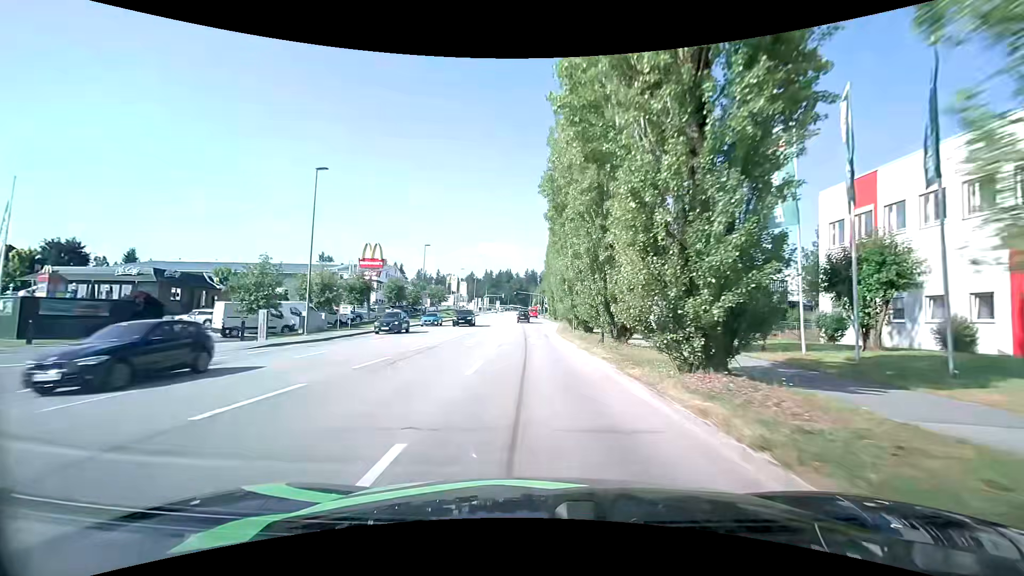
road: tertiary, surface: asphalt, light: Day
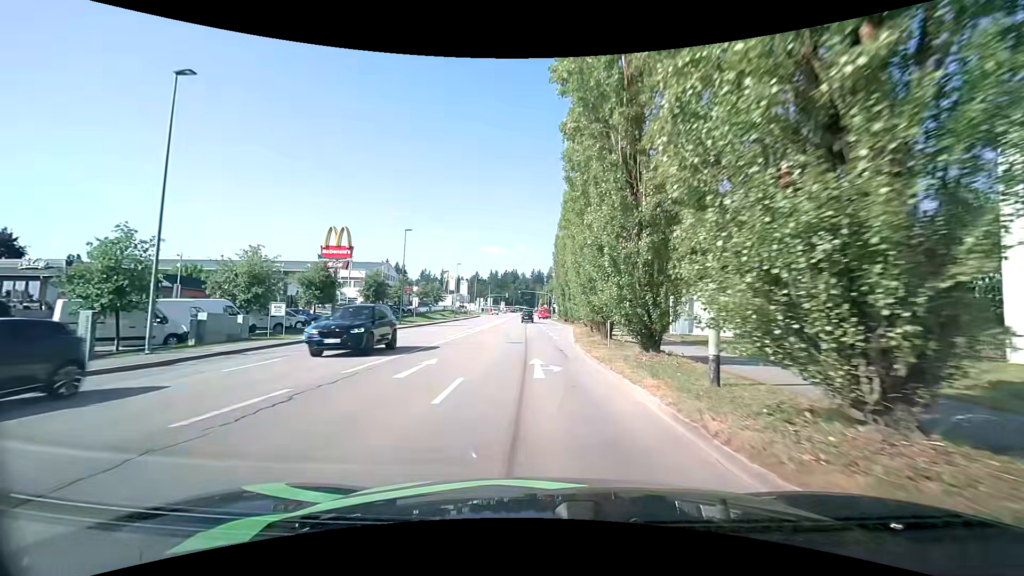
(-0.2, +12.7) m; -1°
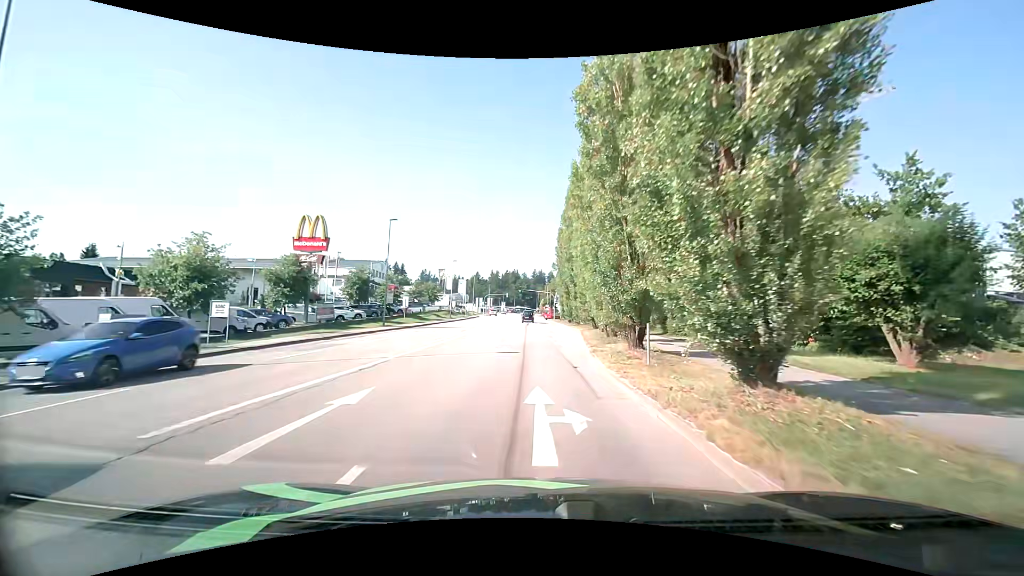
(0.0, +6.1) m; 0°
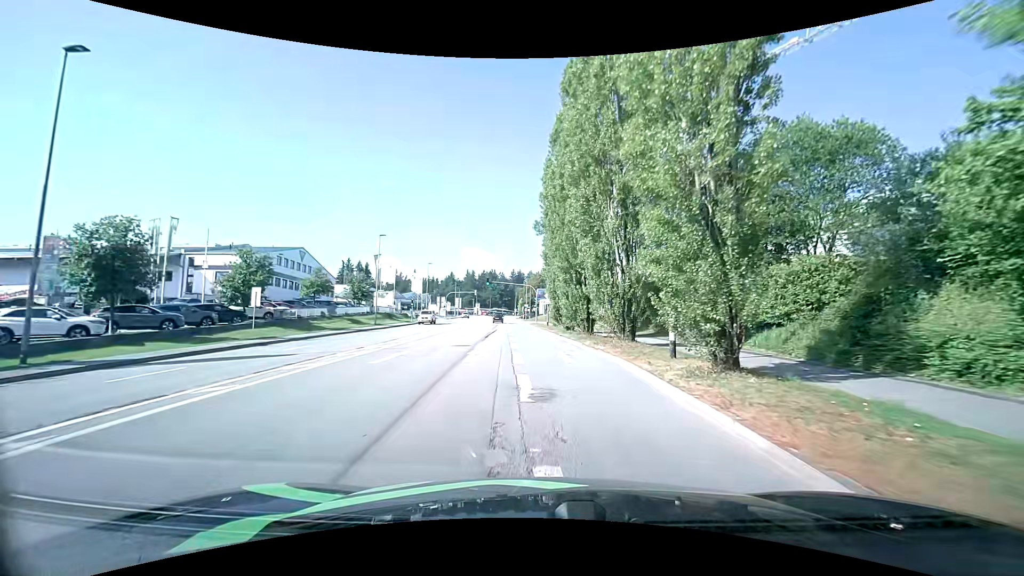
(+0.6, +31.2) m; +3°
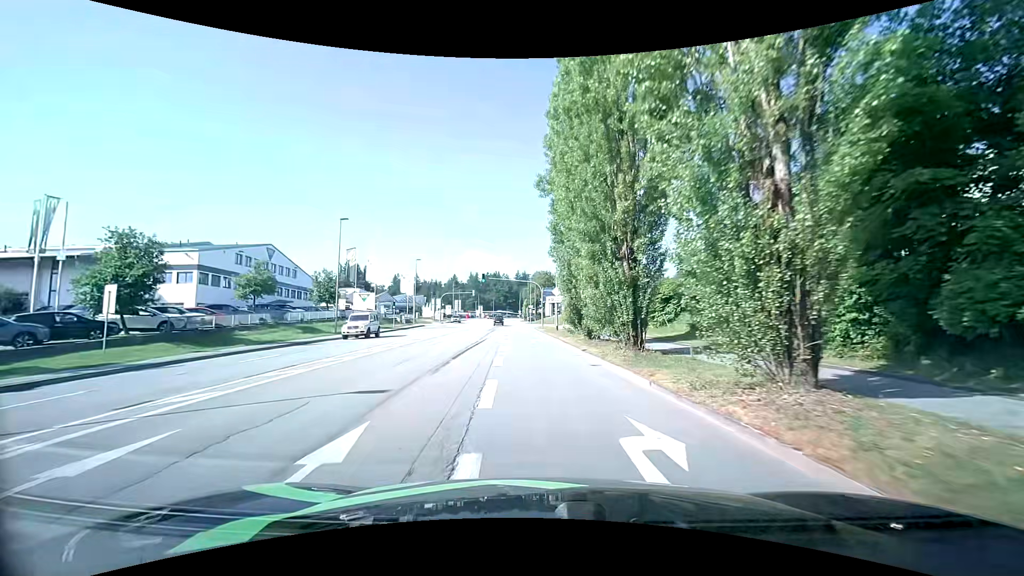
(-0.1, +12.5) m; -1°
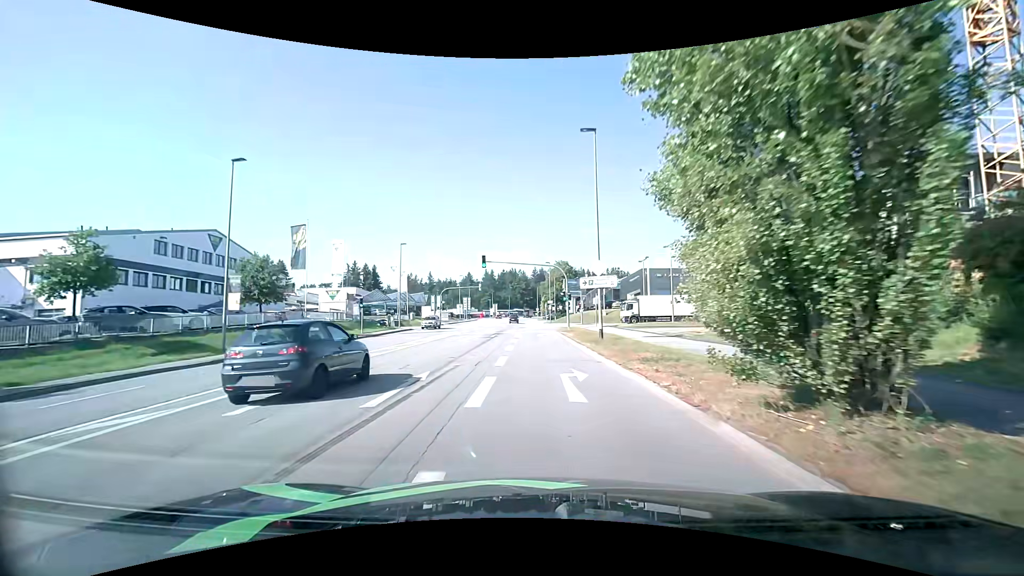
(-0.6, +18.4) m; -3°
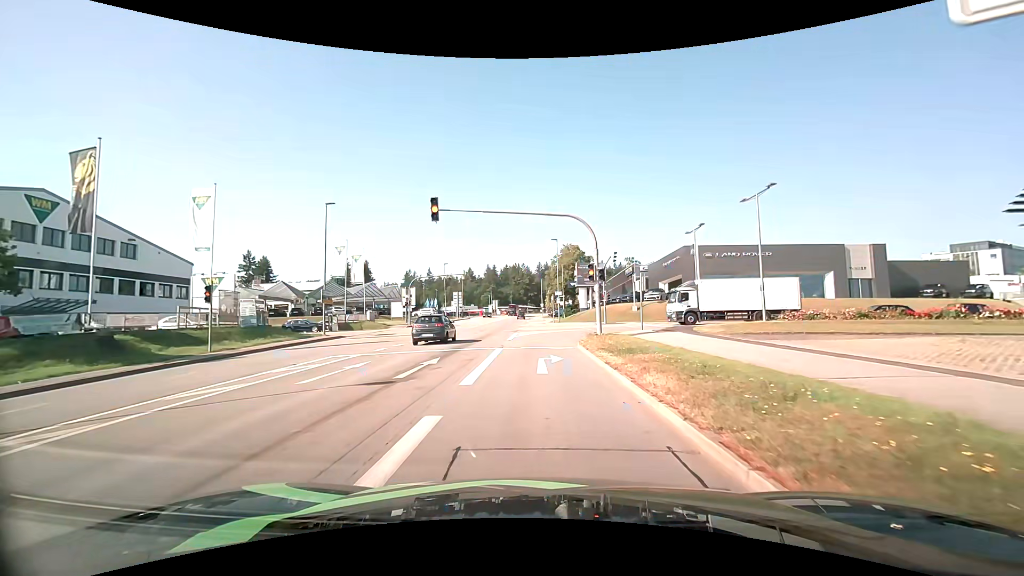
(+0.2, +21.8) m; -1°
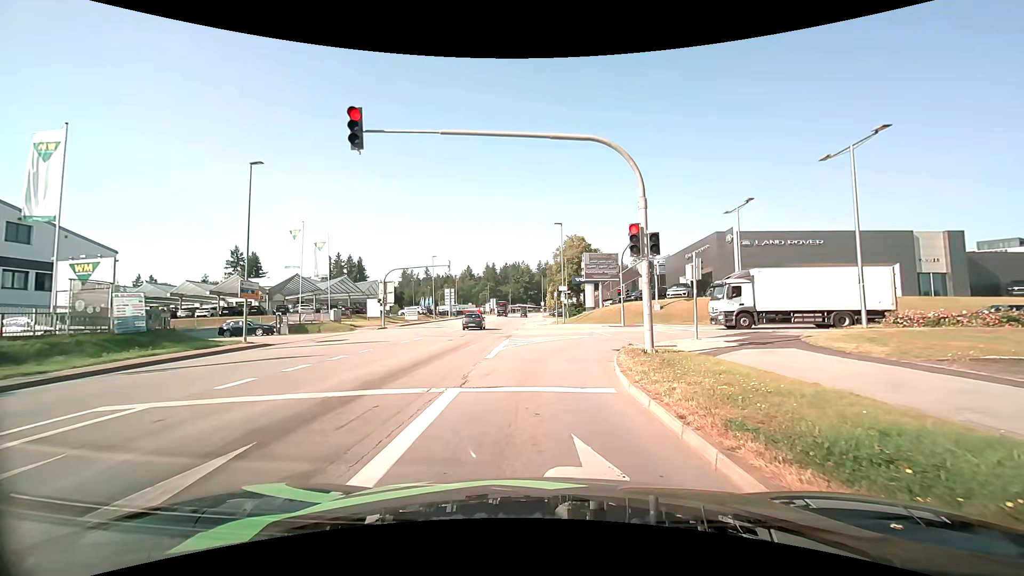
(+0.1, +9.9) m; +1°
(0, +10) (+1, +20) (+7, +28) (+16, +31) (+26, +31) (+36, +30) (+46, +29) (+56, +27) (+66, +25) (+75, +23) m
